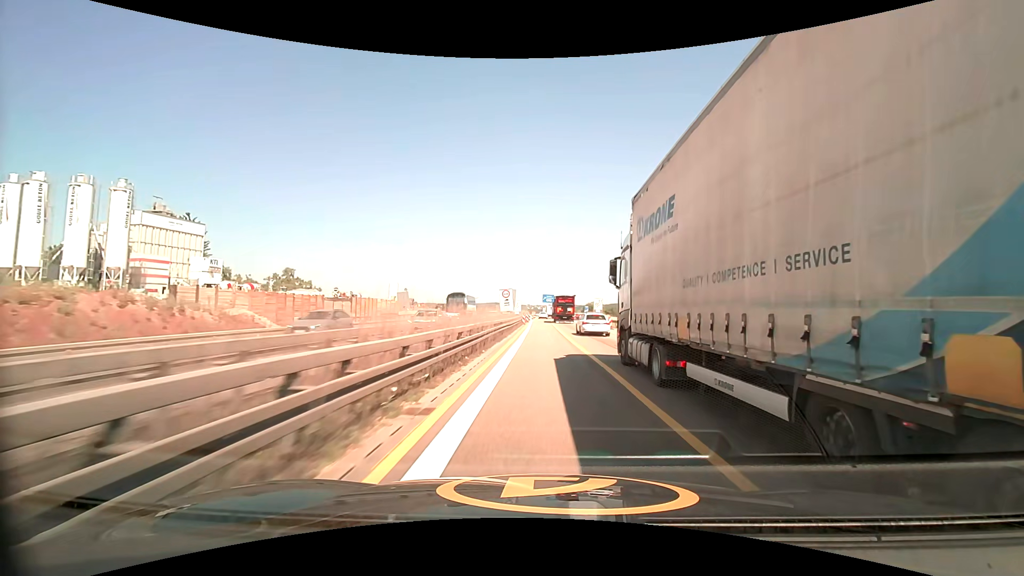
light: Day
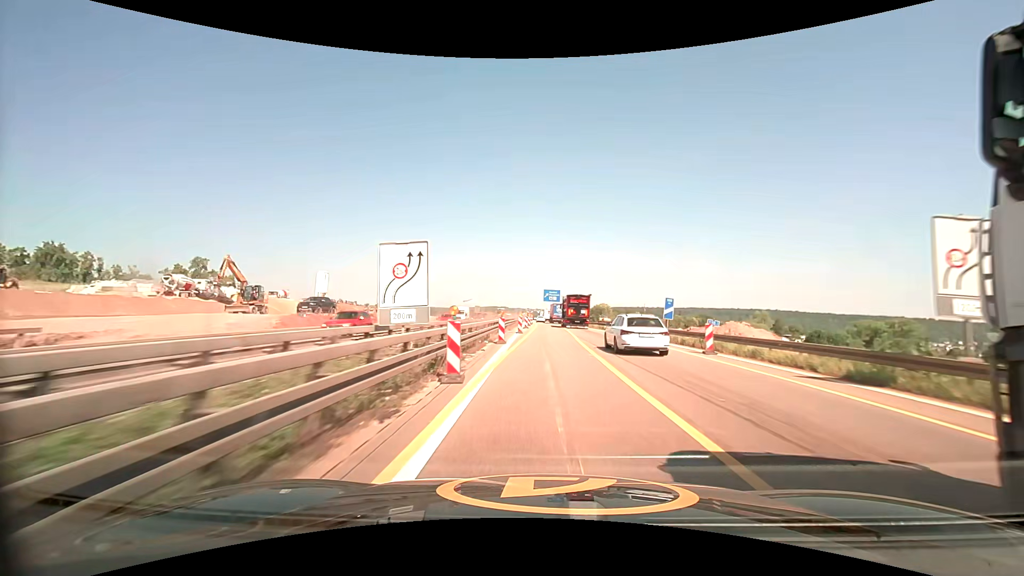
(0.0, +61.2) m; 0°
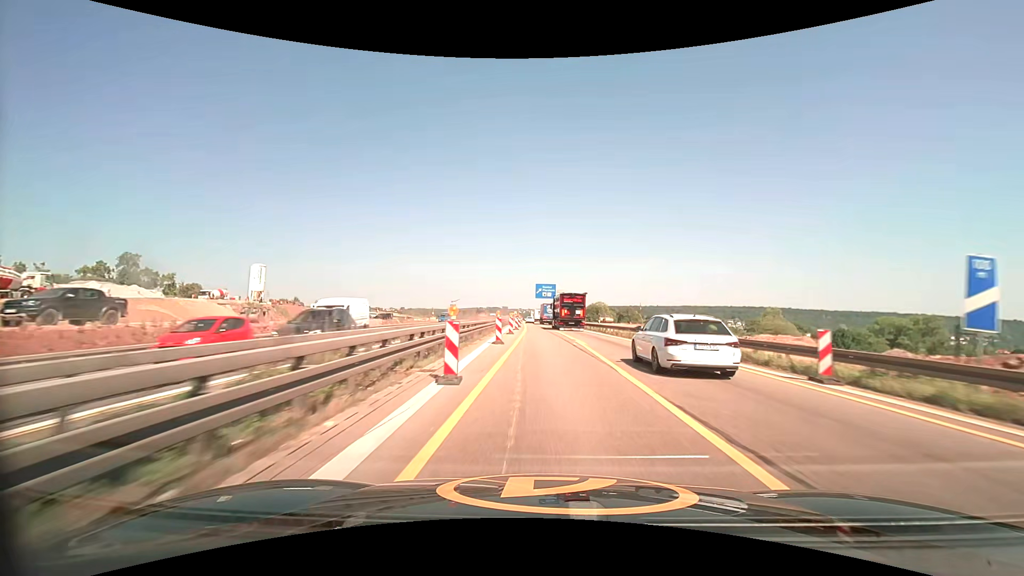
(+0.2, +25.1) m; +1°
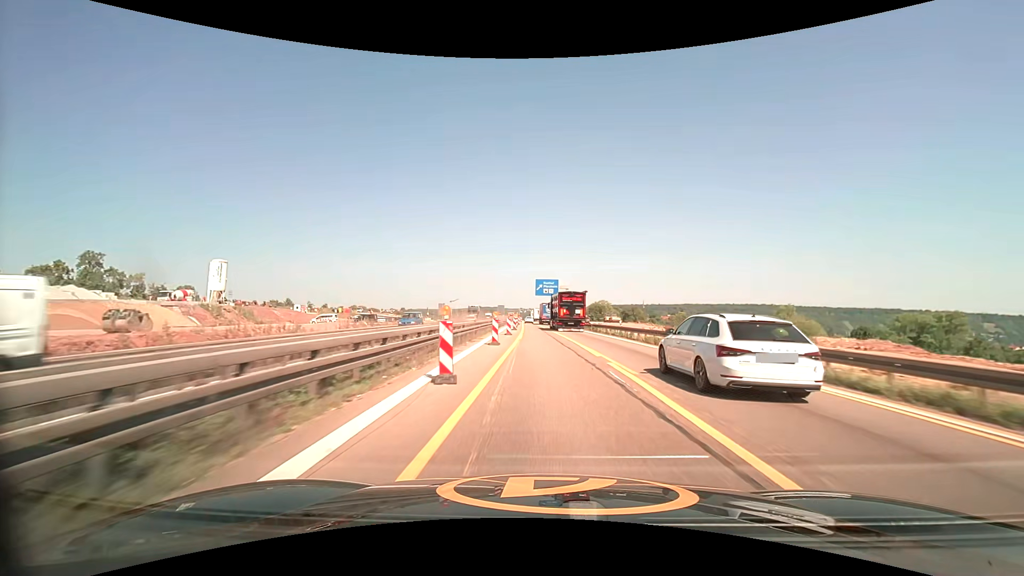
(0.0, +12.6) m; 0°
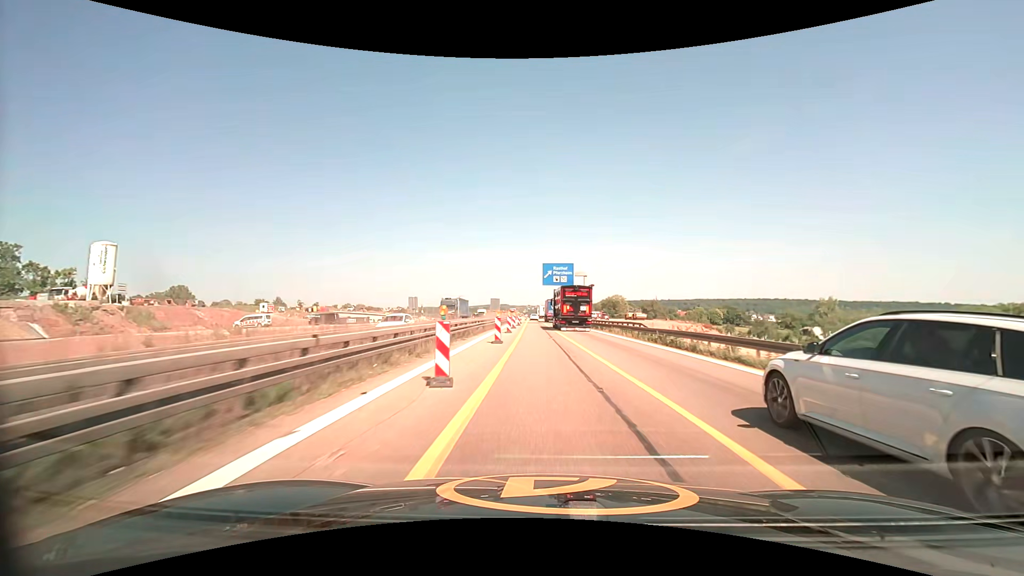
(-0.2, +25.2) m; -1°
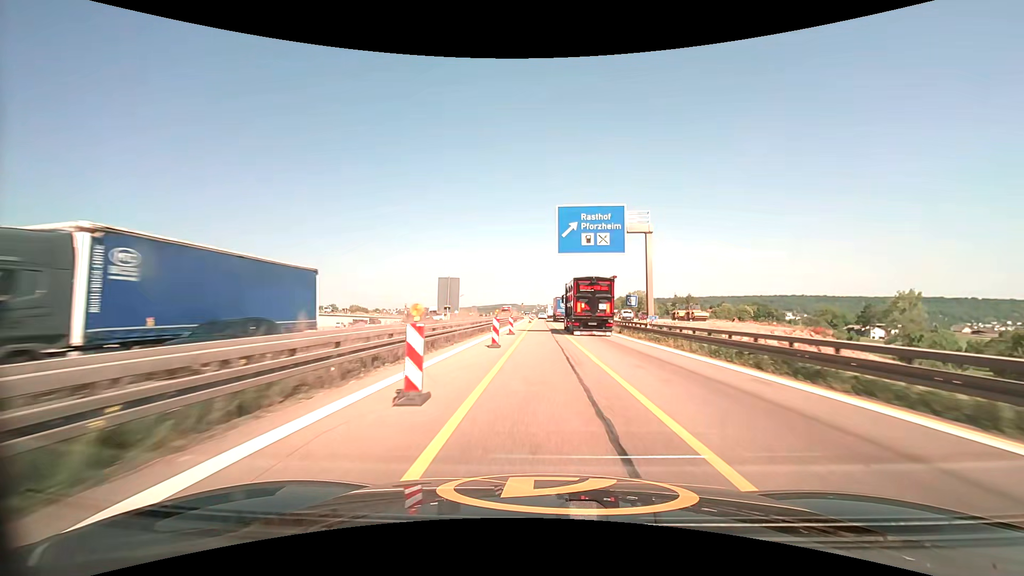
(-0.3, +38.2) m; -1°
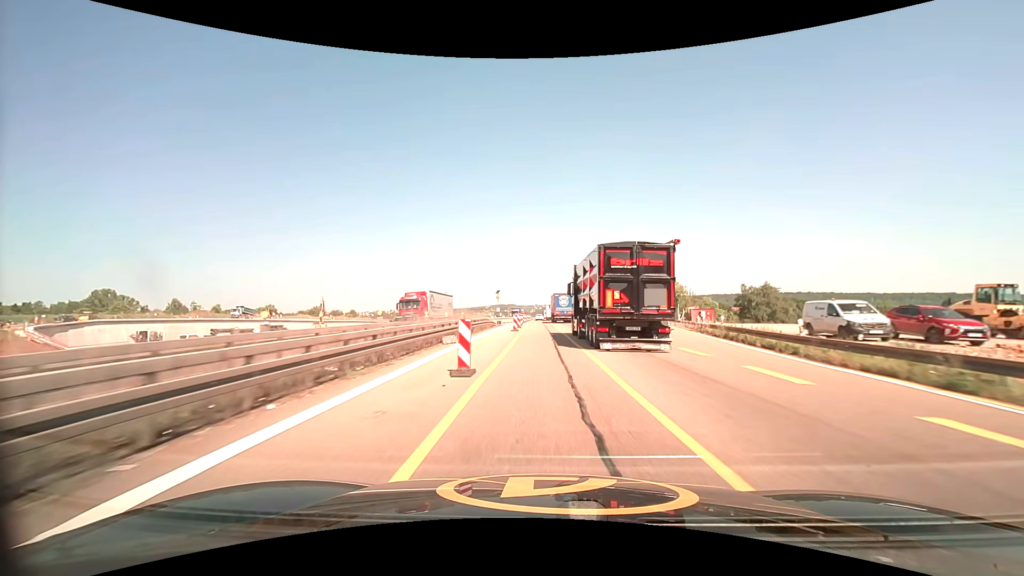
(0.0, +63.1) m; 0°
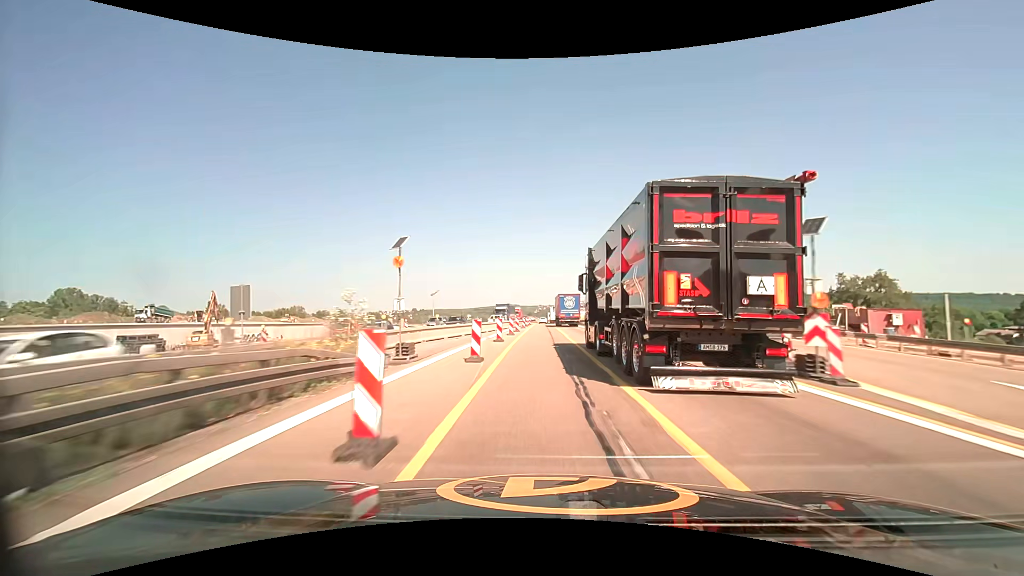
(-0.1, +37.6) m; 0°
(0, +10) (0, +20) (0, +30) (0, +40) (0, +50) (0, +60) (0, +70) (0, +80) (0, +90) (0, +100) m
